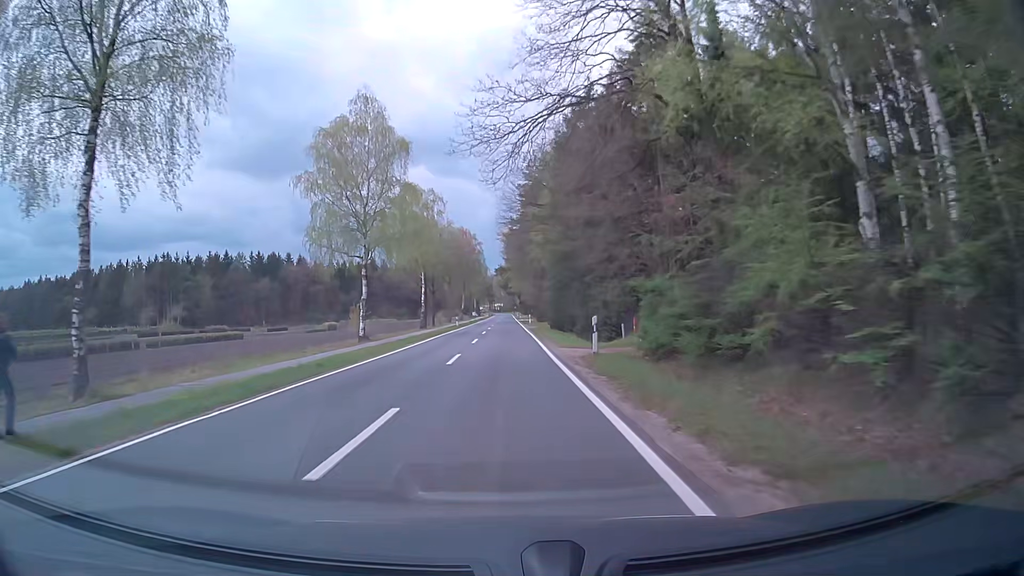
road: secondary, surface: asphalt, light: Day
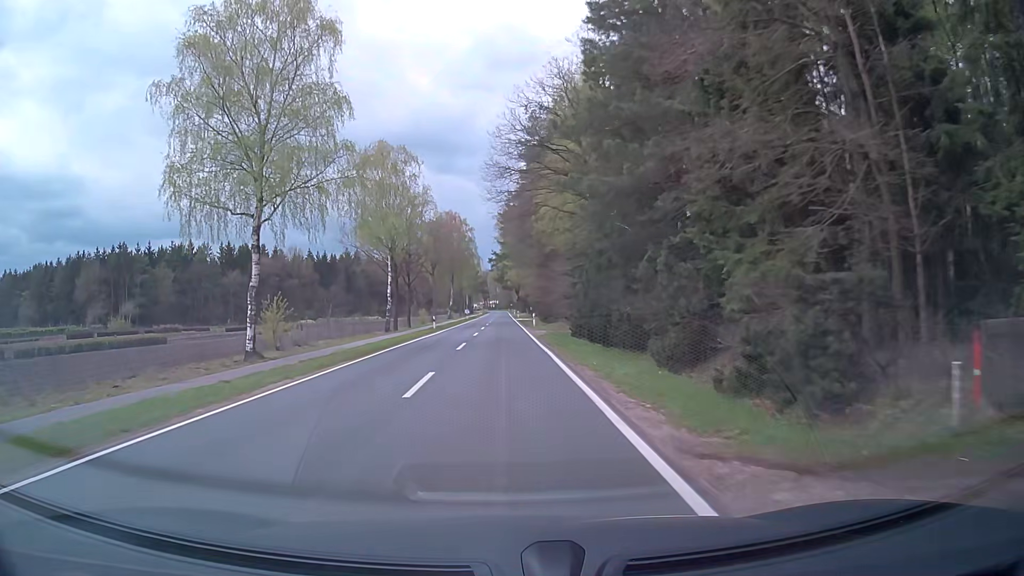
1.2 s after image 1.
(0.0, +19.2) m; 0°
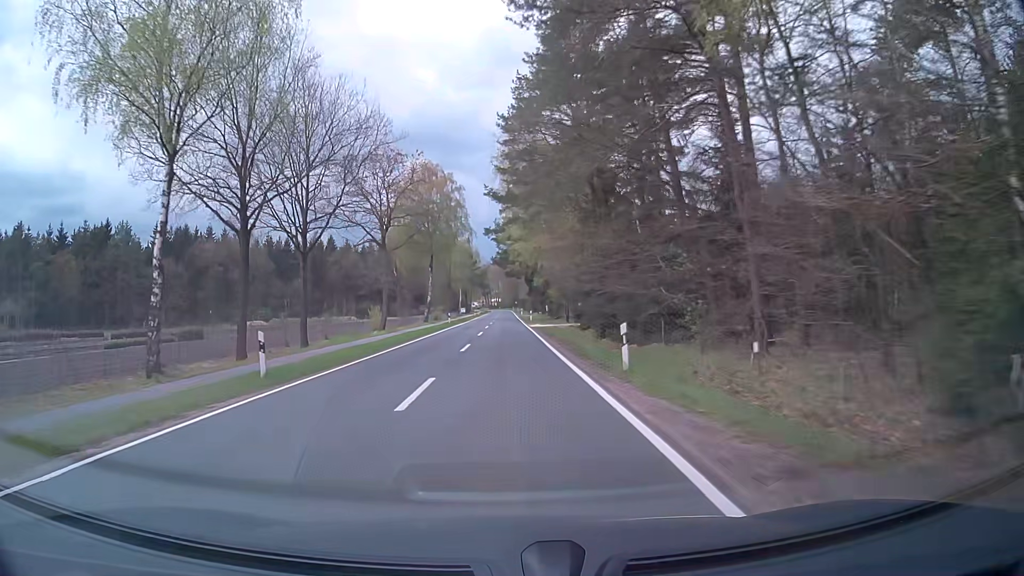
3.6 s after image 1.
(-0.4, +38.2) m; -1°
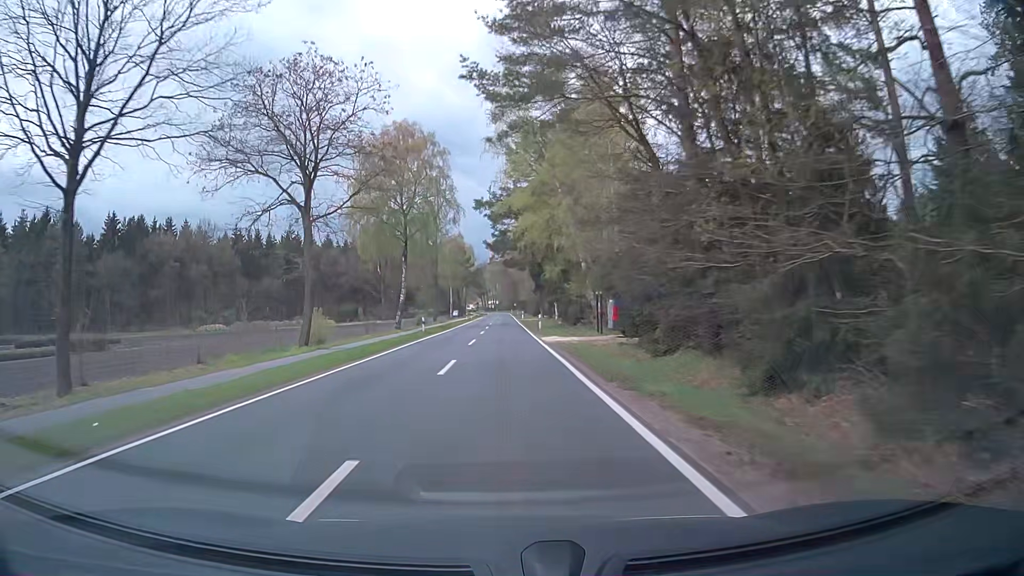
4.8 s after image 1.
(+0.2, +19.2) m; +1°
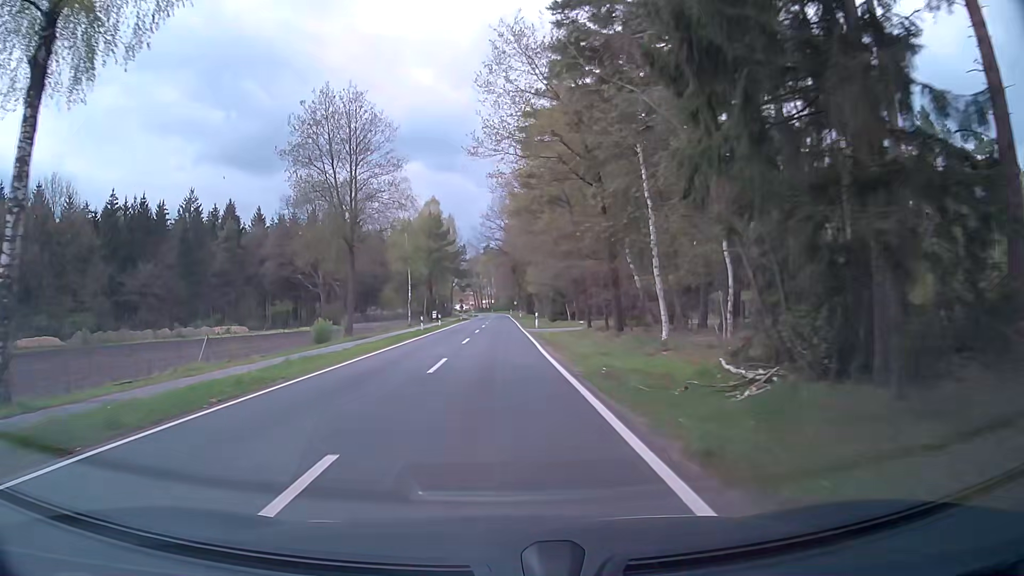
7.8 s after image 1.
(+0.4, +48.7) m; +1°
(0, +10) (0, +20) (0, +30) (0, +40) (0, +50) (-1, +60) (-1, +70) (-1, +80) (-1, +90) (-1, +100) m
